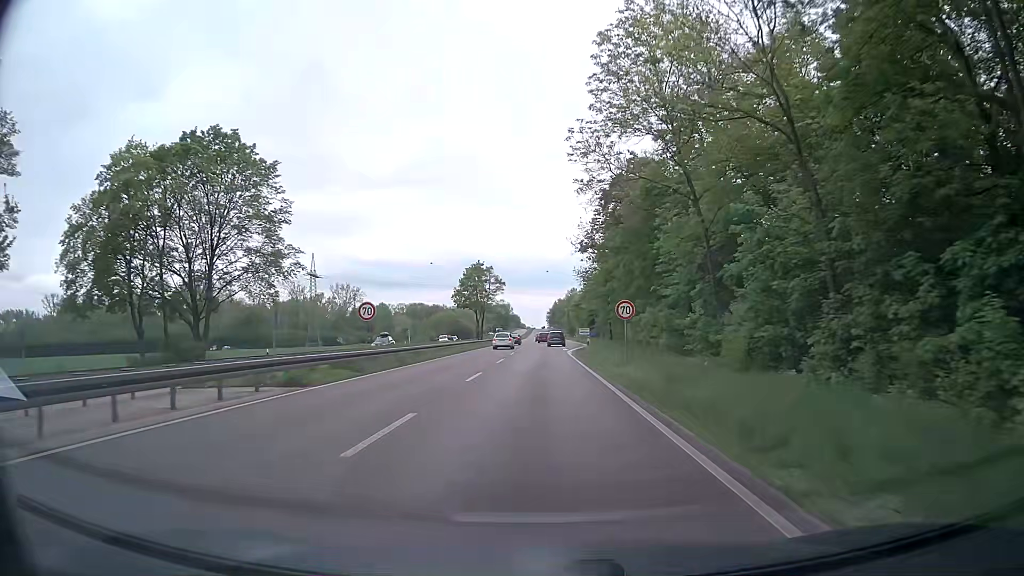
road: primary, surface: asphalt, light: Day
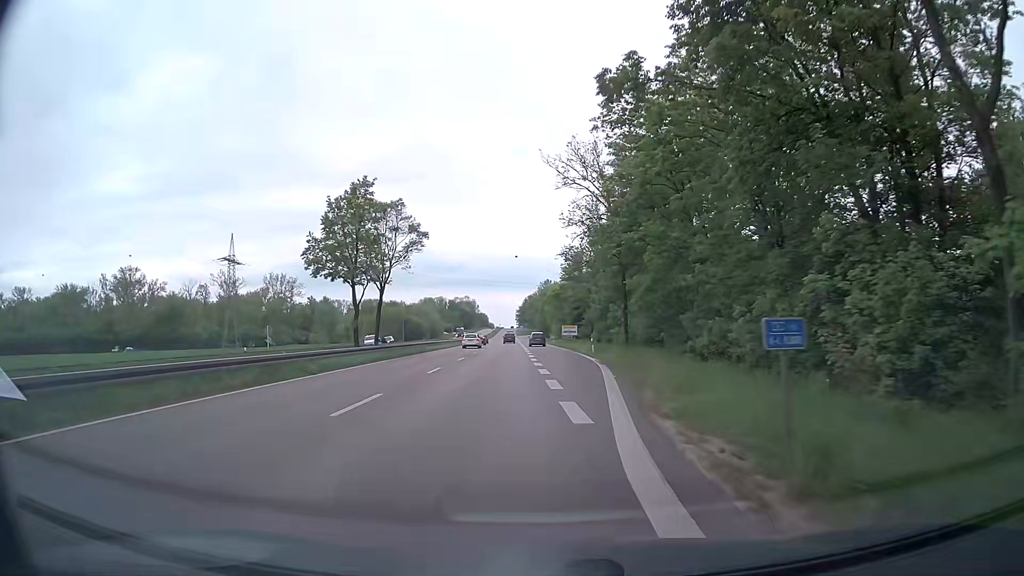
(+0.5, +45.0) m; +1°
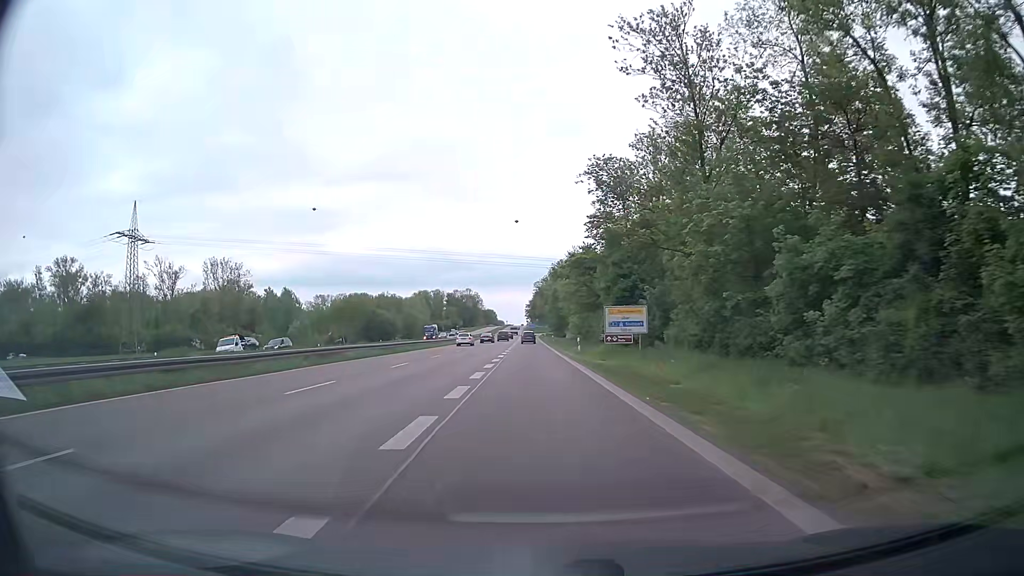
(+1.1, +56.6) m; 0°
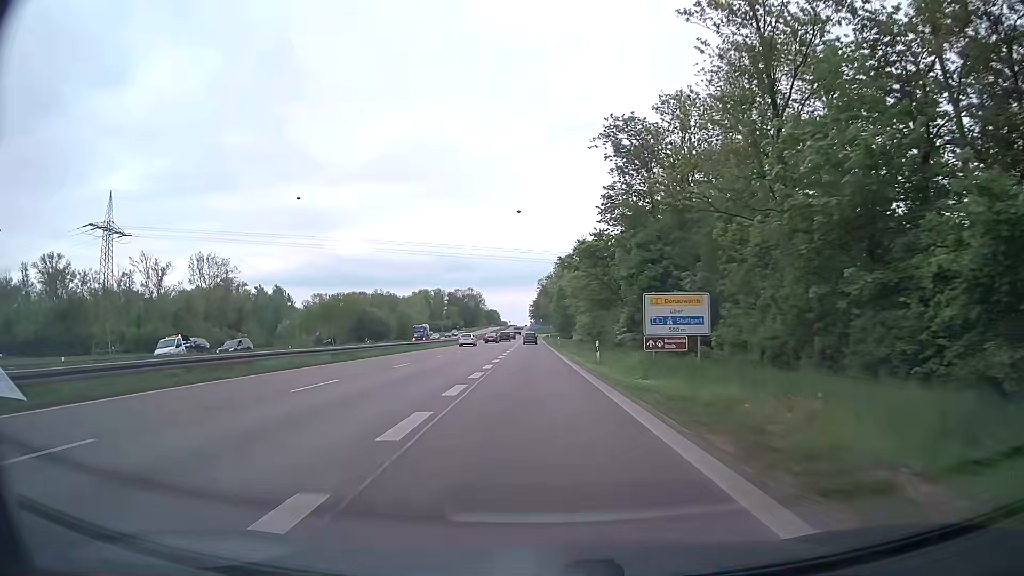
(0.0, +11.4) m; 0°
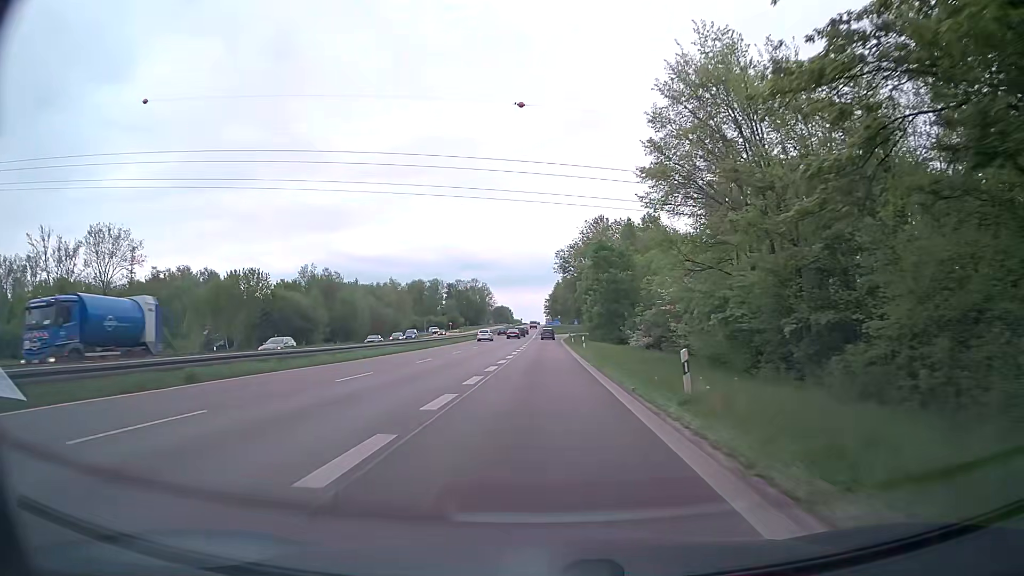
(-1.2, +57.1) m; -1°
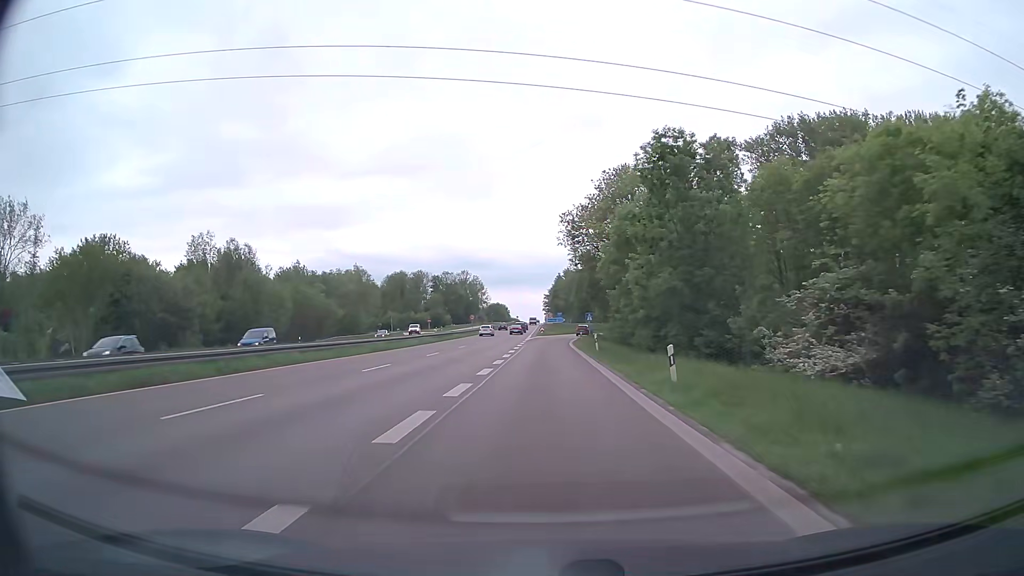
(-0.3, +33.9) m; 0°
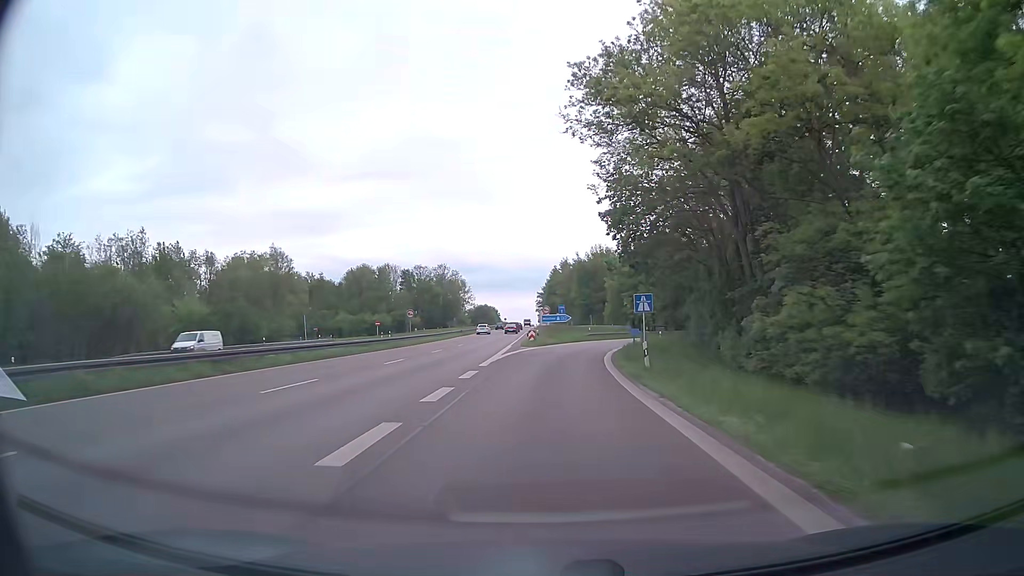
(+0.2, +43.6) m; +1°
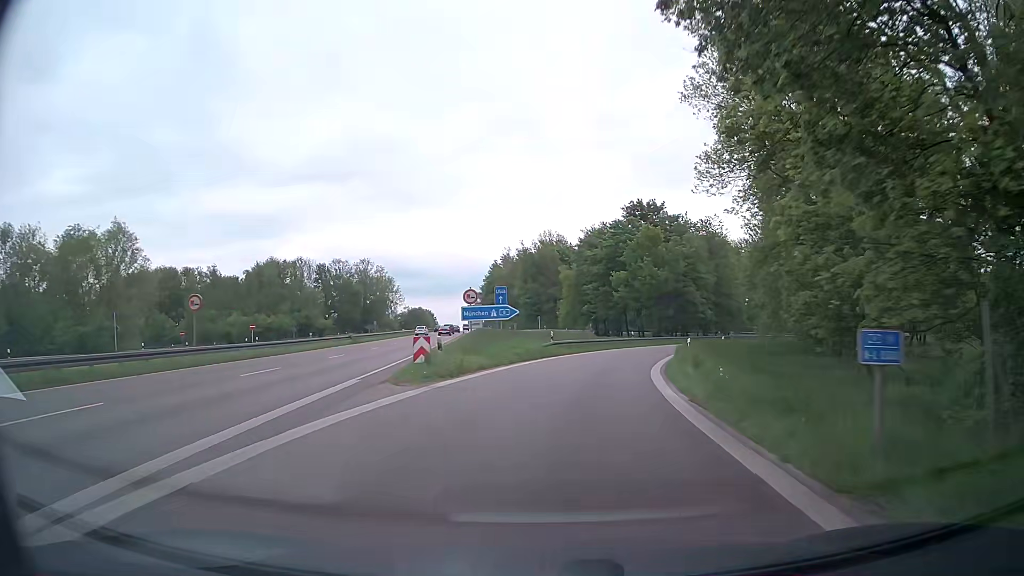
(+0.6, +30.8) m; +4°
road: motorway_link
